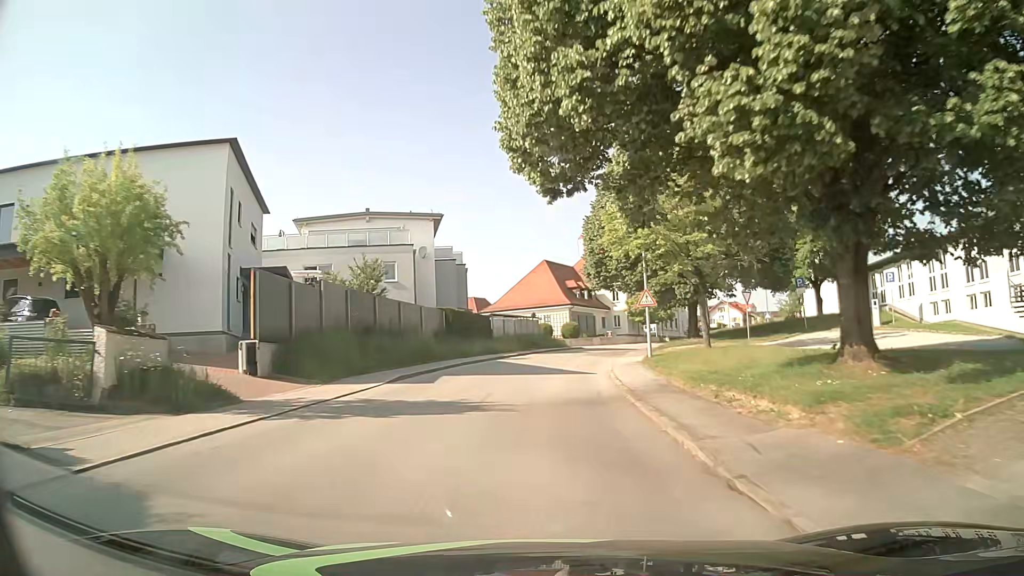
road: tertiary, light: Day
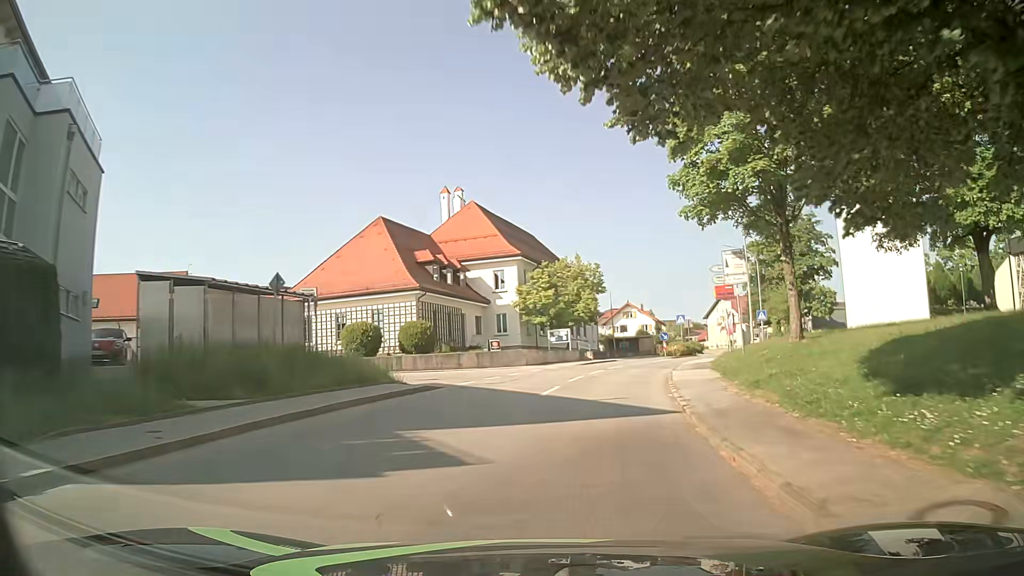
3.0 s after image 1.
(+2.4, +37.9) m; +10°
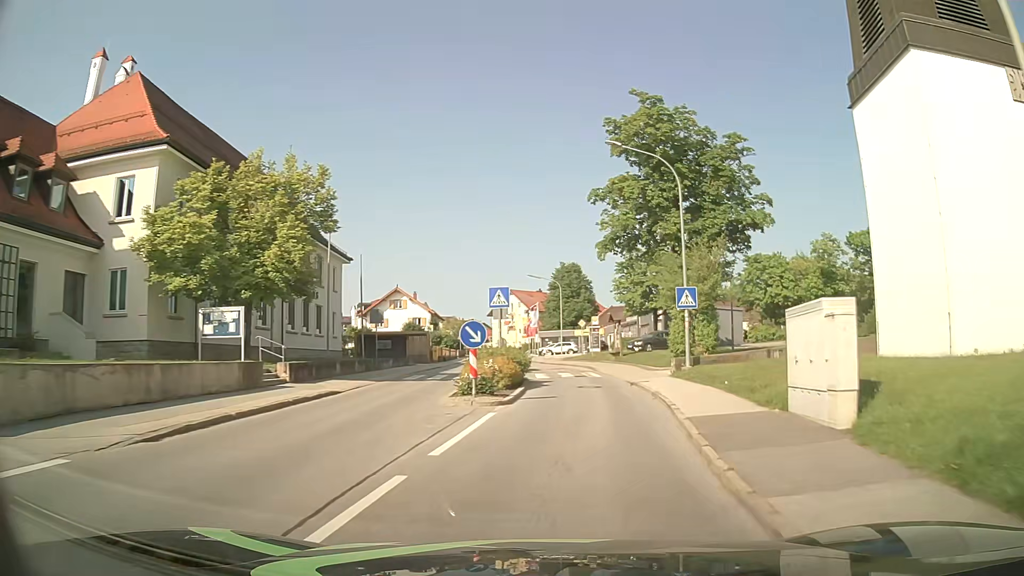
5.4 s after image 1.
(+4.6, +29.9) m; +20°
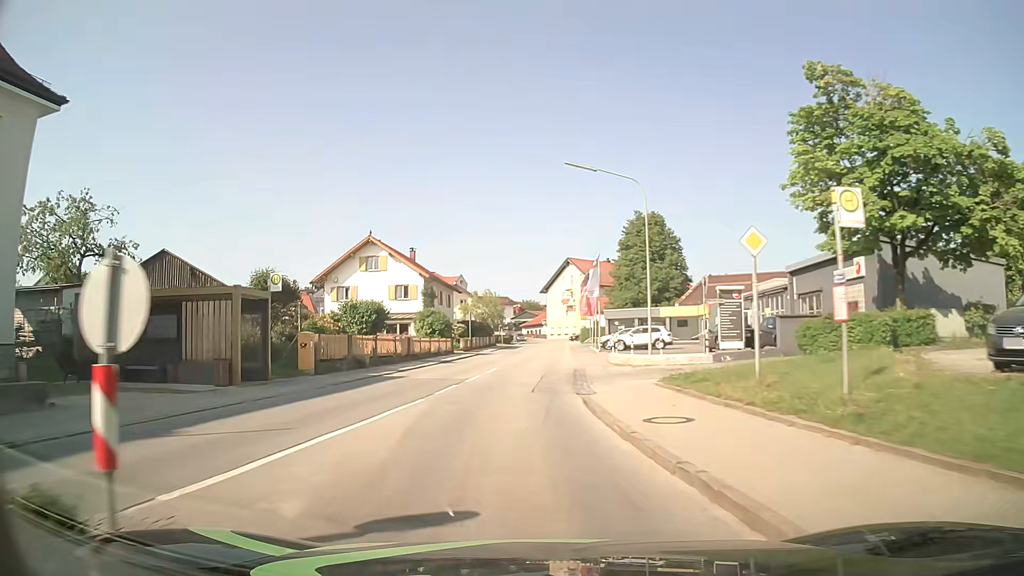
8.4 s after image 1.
(+0.9, +38.6) m; -6°
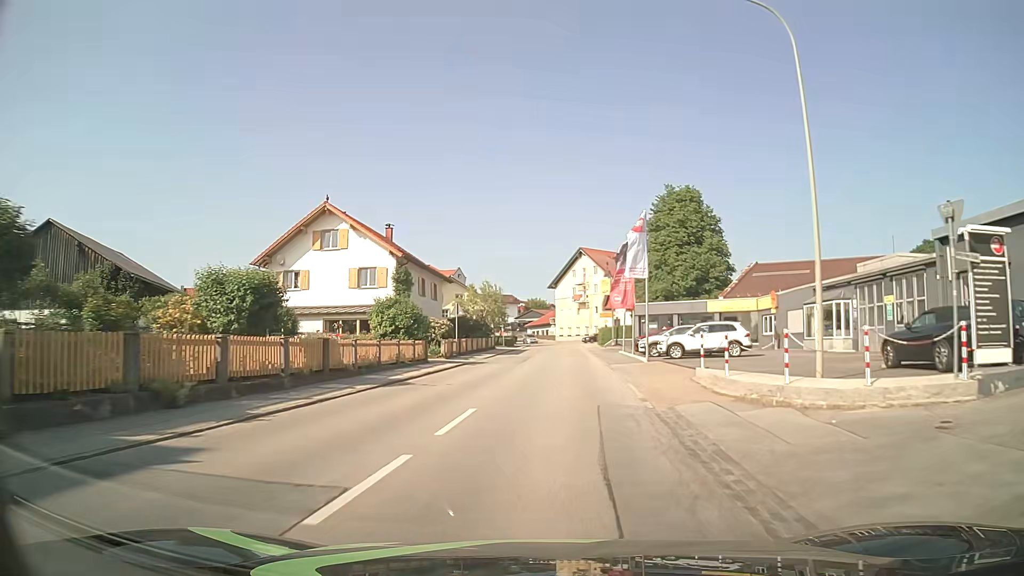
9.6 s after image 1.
(-0.5, +15.5) m; -1°
